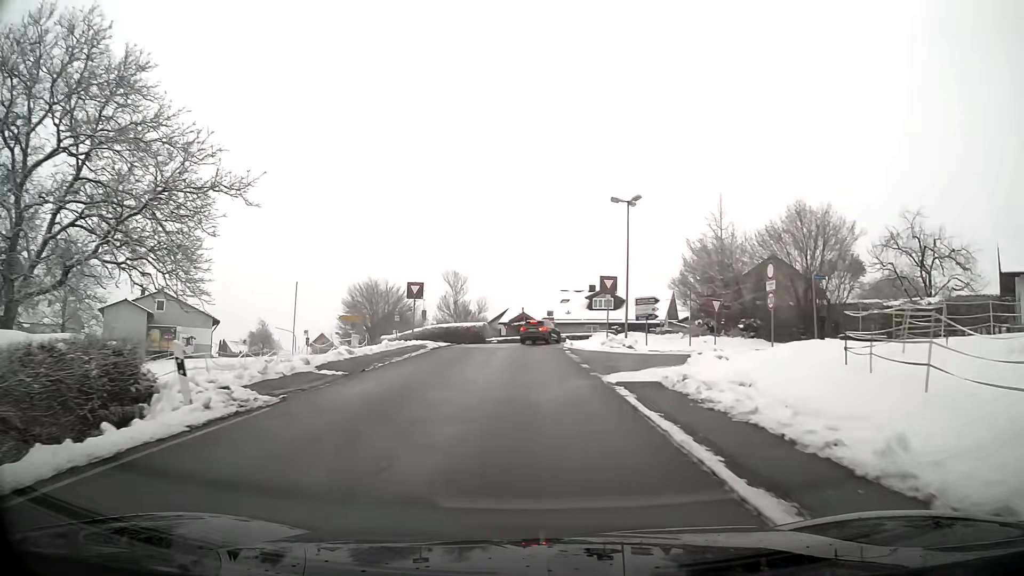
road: secondary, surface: asphalt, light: Day
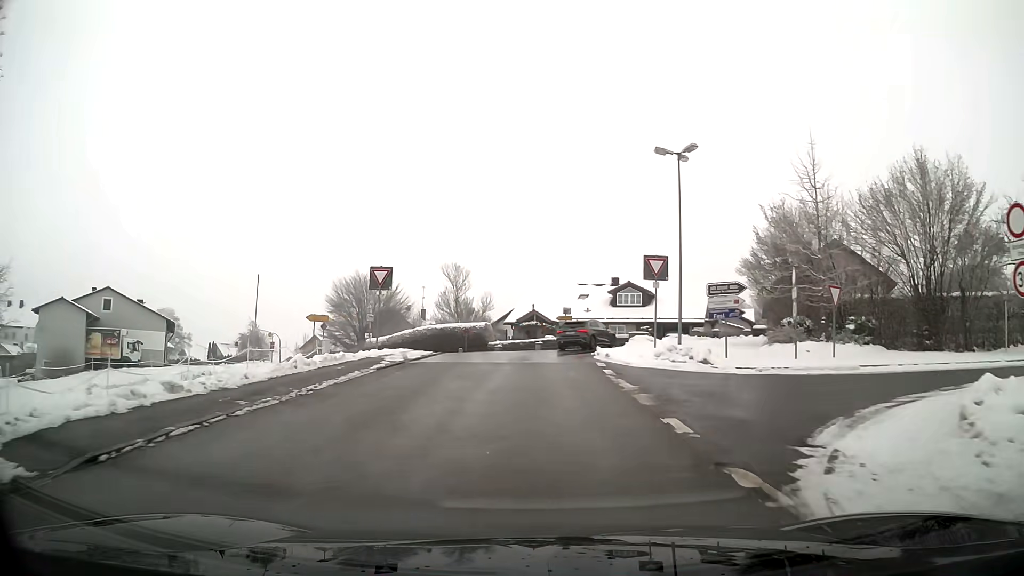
(-0.1, +11.8) m; -1°
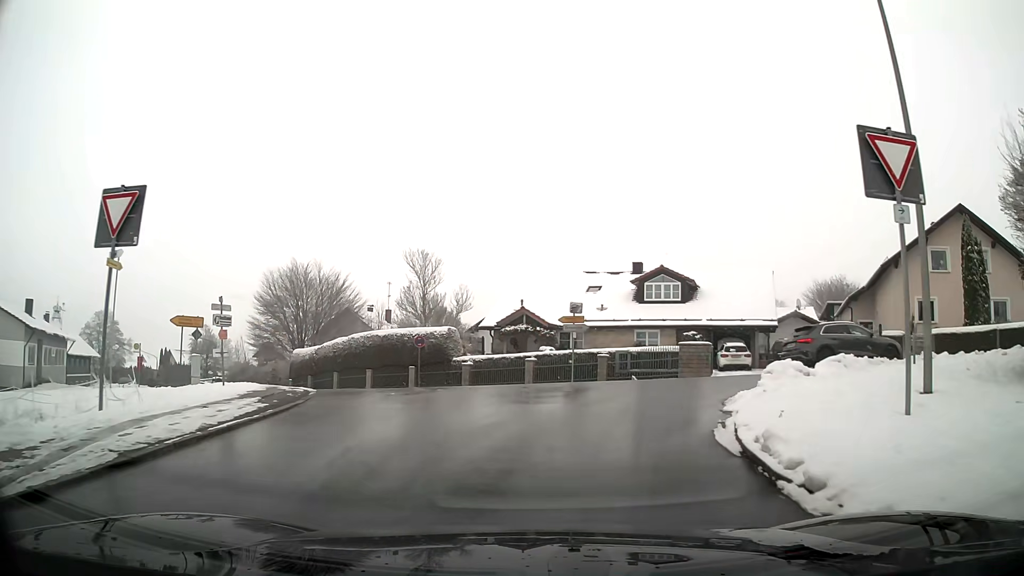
(+0.1, +18.7) m; +1°
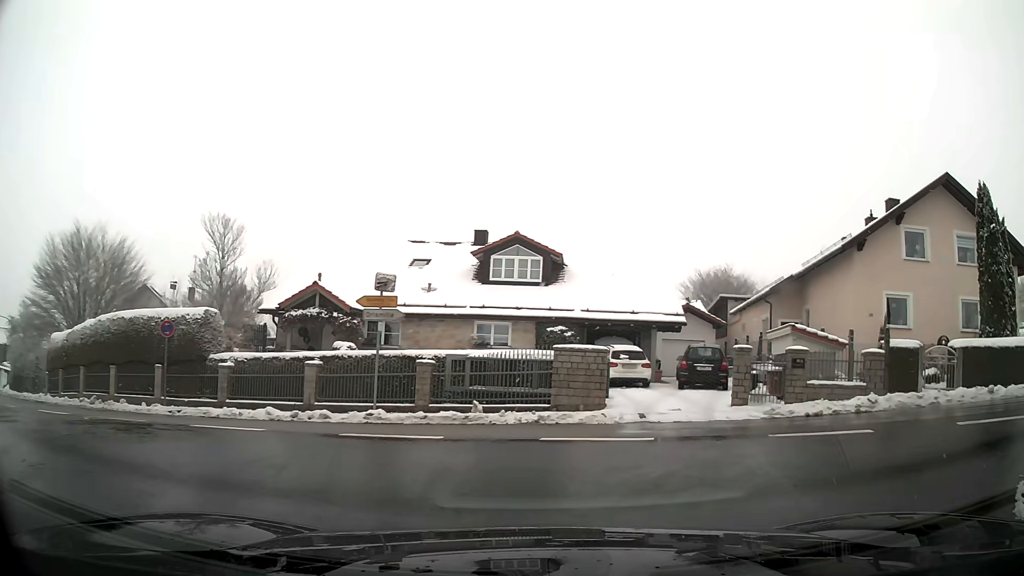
(+1.1, +11.5) m; +16°
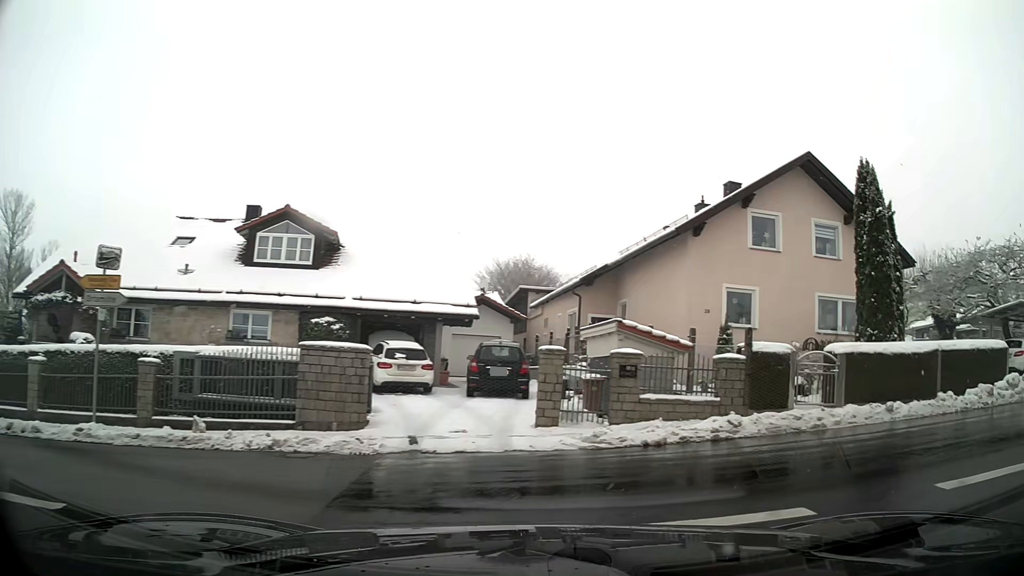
(+0.7, +4.3) m; +19°
(+5, +8) (+15, +11) (+24, +13) (+34, +15) (+44, +17) (+54, +18) (+64, +17) (+74, +16) (+84, +14) (+93, +11) m
